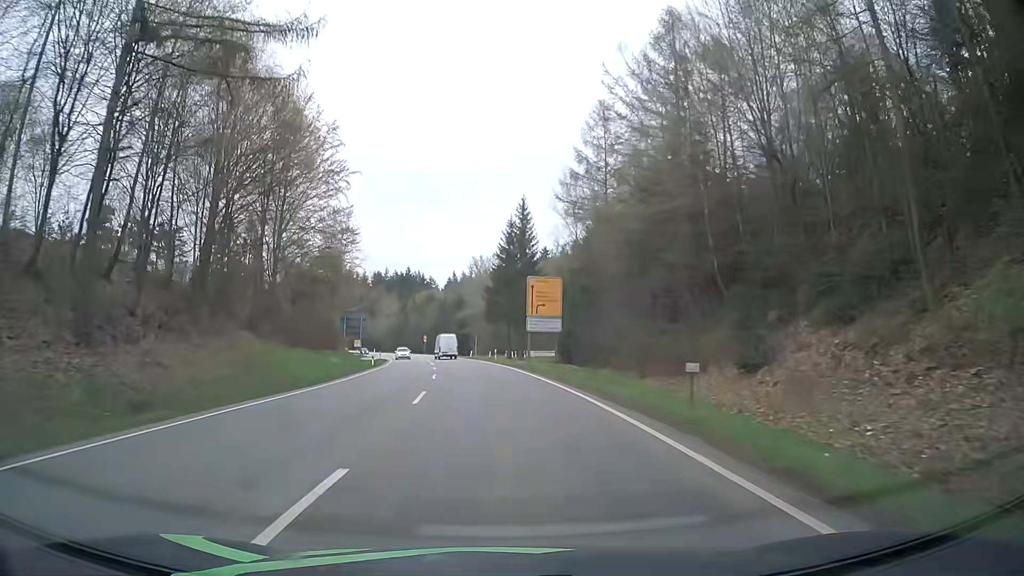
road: secondary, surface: asphalt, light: Day
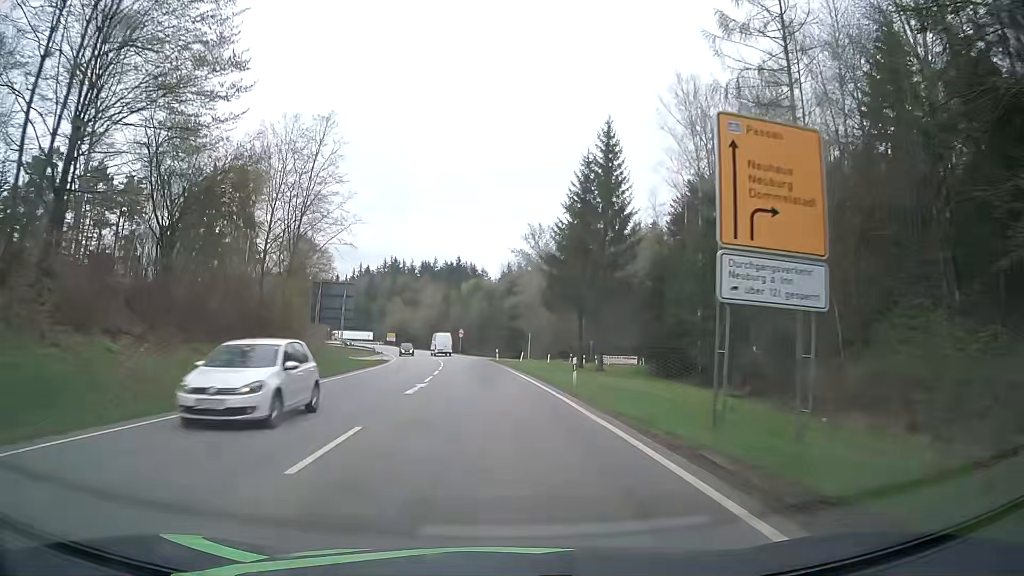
(-1.3, +32.7) m; -5°
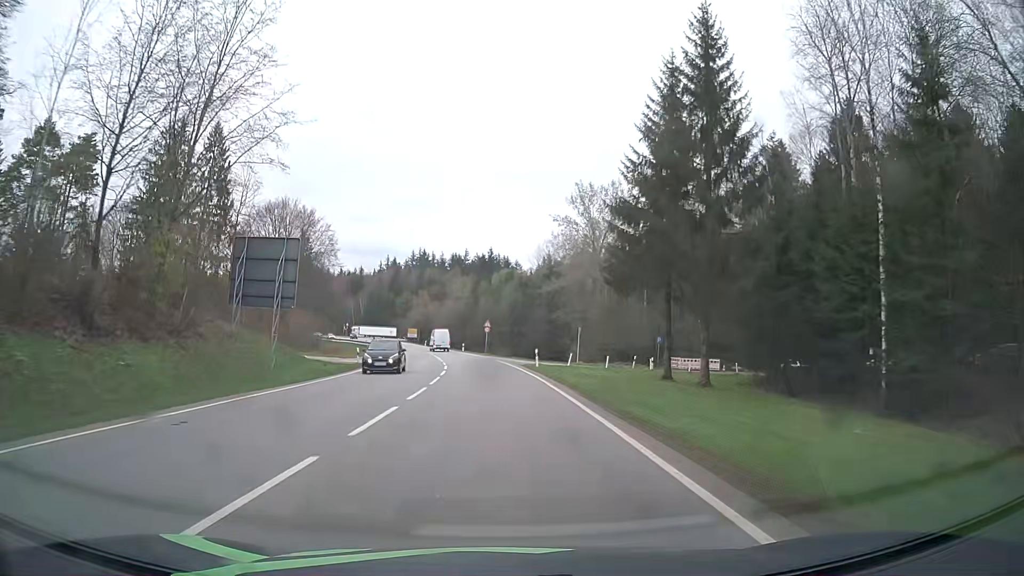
(-0.6, +21.8) m; -3°
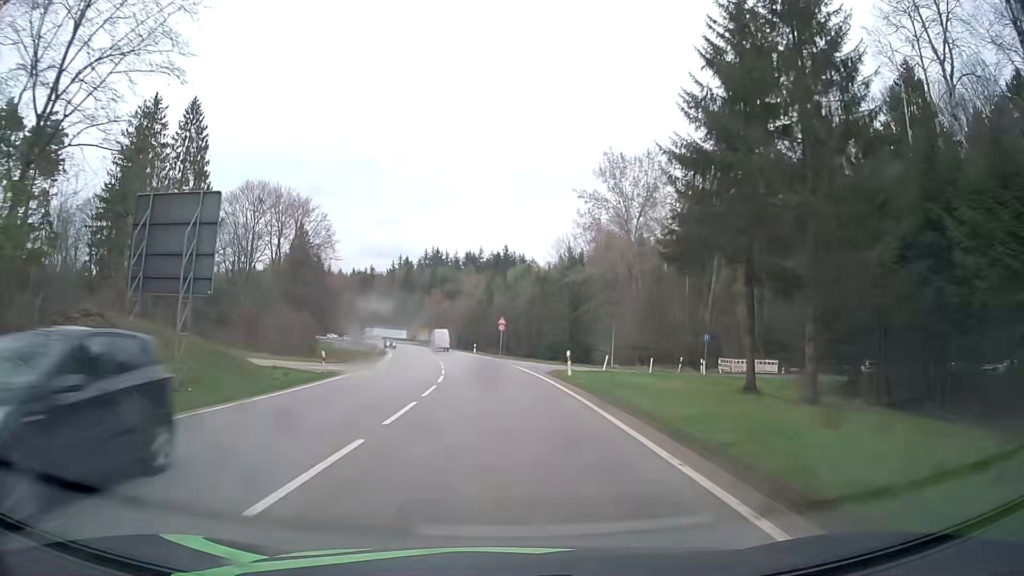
(-0.1, +10.9) m; -1°
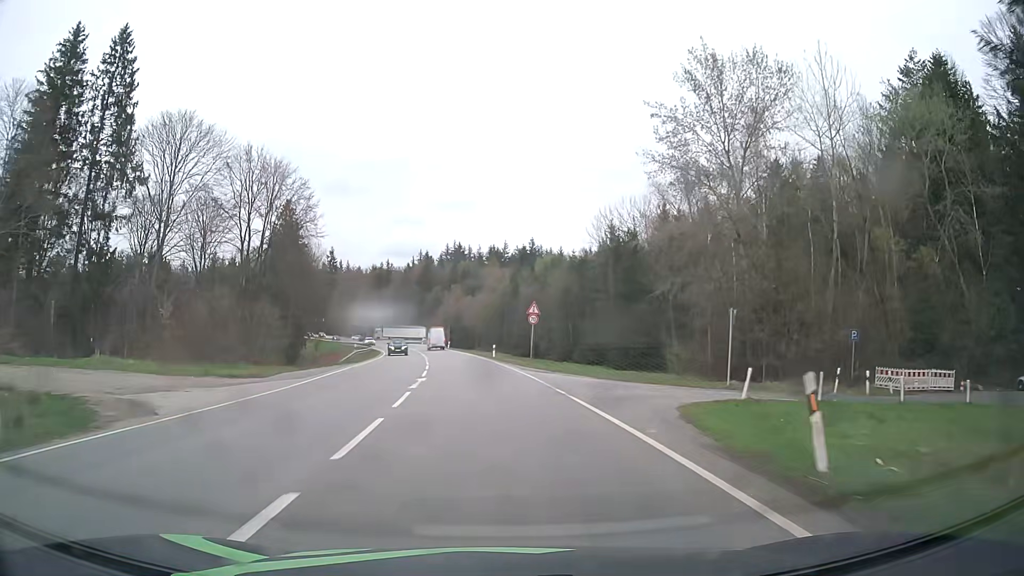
(-0.5, +21.5) m; -3°
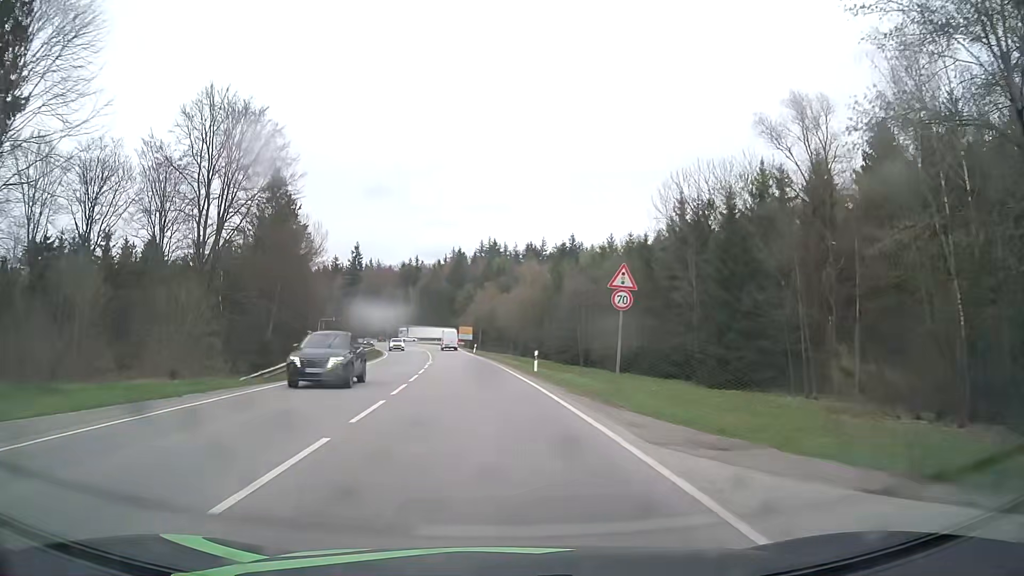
(-0.4, +20.9) m; -2°
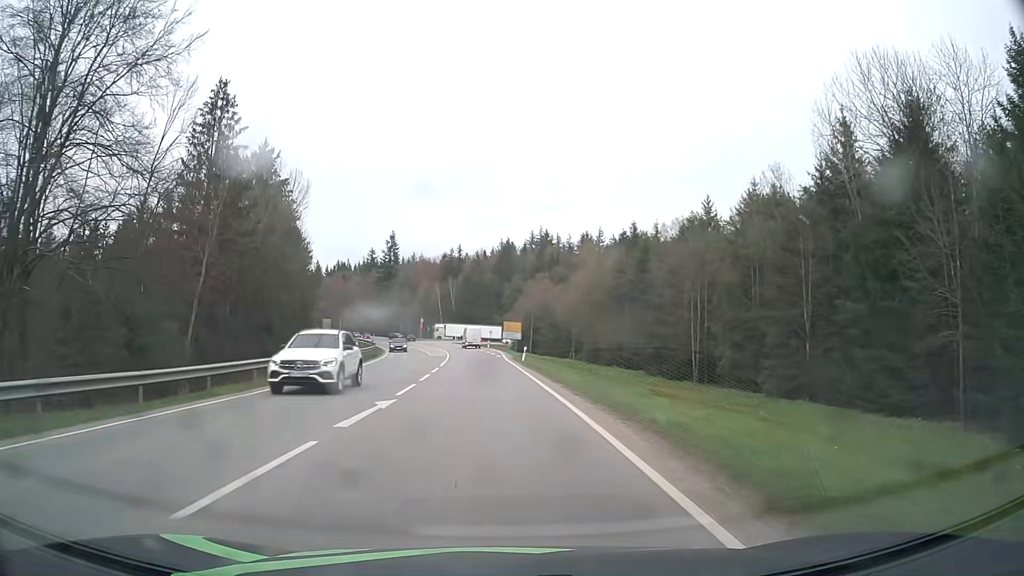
(-1.3, +30.2) m; -4°
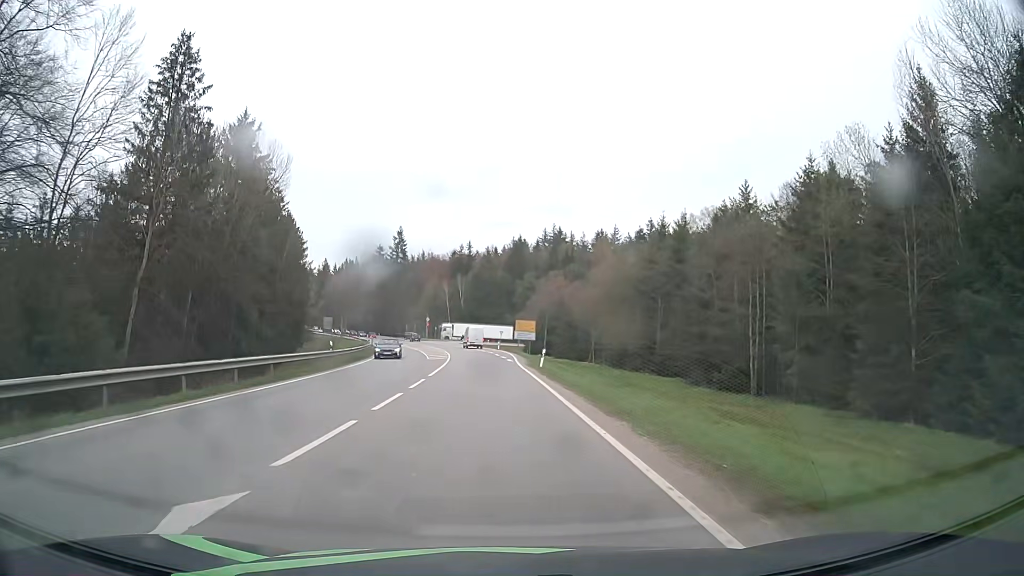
(-0.1, +9.8) m; -1°
(0, +10) (0, +20) (-1, +30) (-1, +40) (-2, +50) (-3, +60) (-4, +70) (-5, +80) (-7, +90) (-9, +99) m
